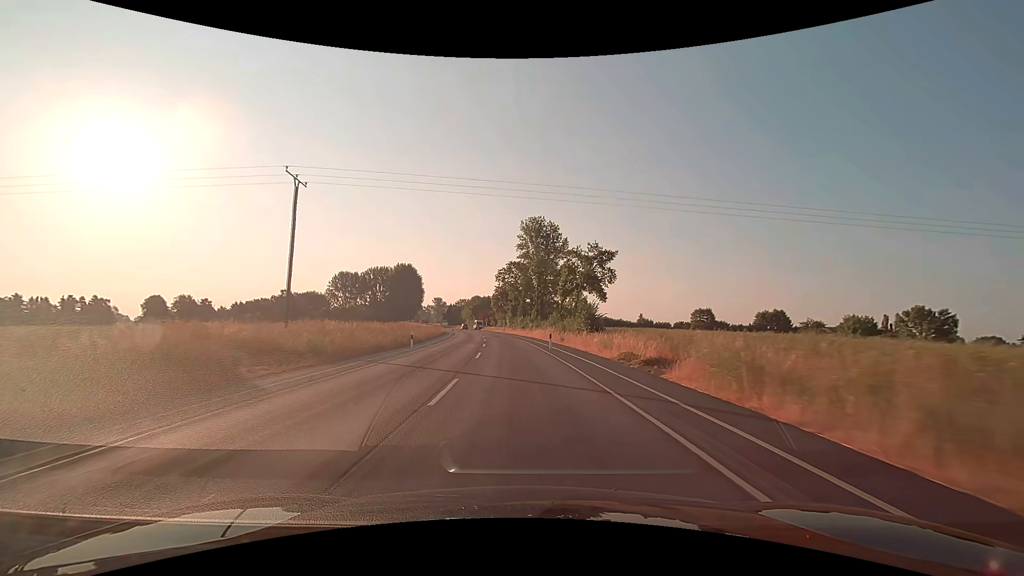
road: secondary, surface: asphalt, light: Day
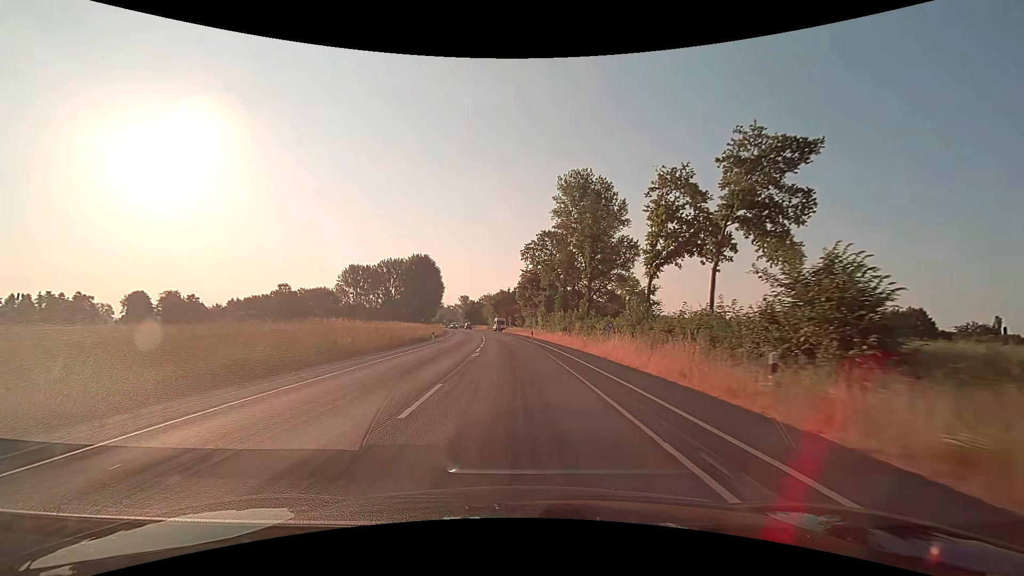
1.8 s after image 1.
(-1.1, +37.5) m; -4°
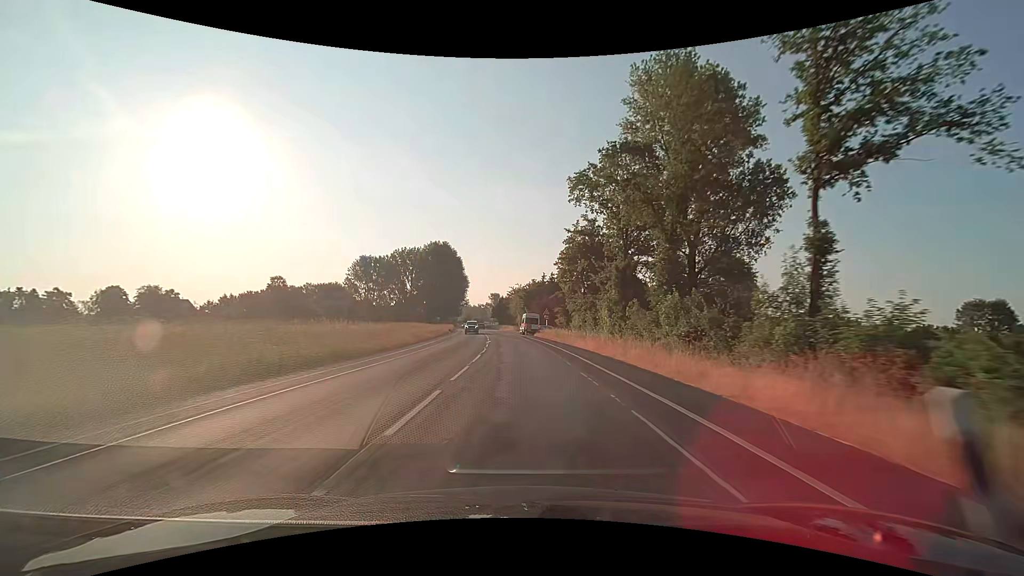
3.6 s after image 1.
(-1.3, +37.5) m; -4°
(0, +10) (0, +20) (-1, +30) (-1, +40) (-2, +50) (-3, +60) (-3, +70) (-4, +80) (-6, +90) (-7, +100) m
